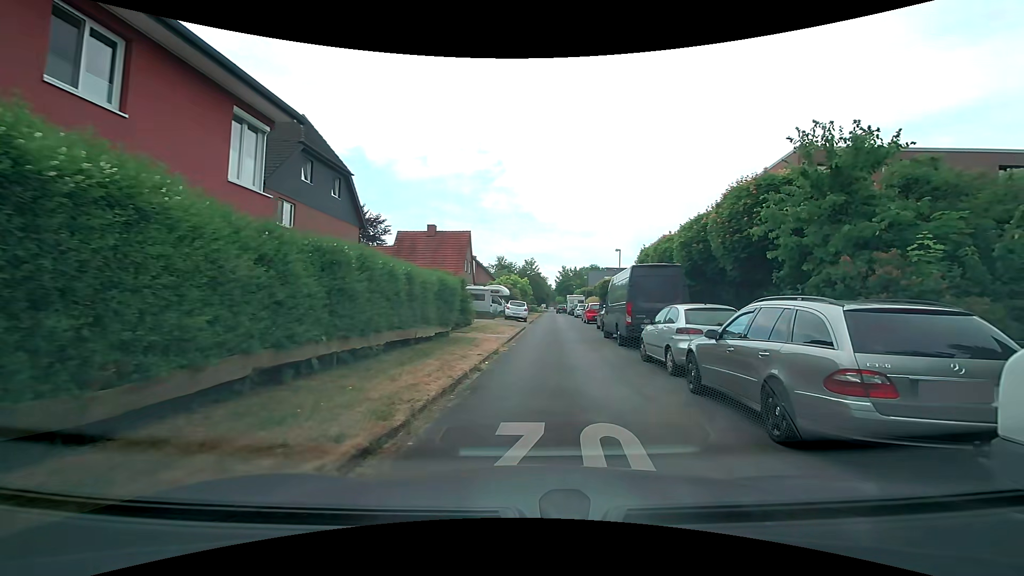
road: residential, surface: asphalt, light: Day
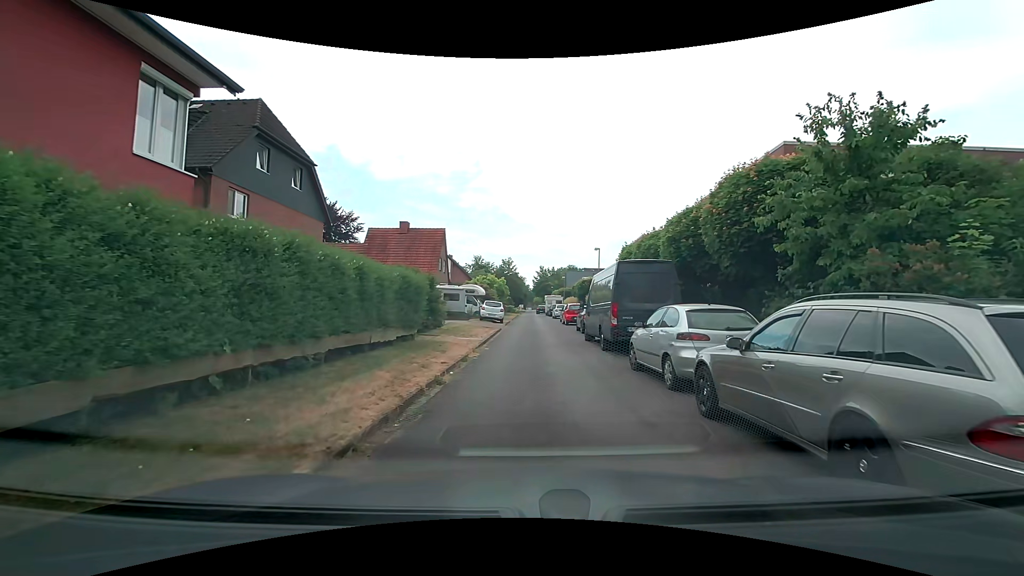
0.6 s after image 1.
(+0.1, +1.8) m; +1°
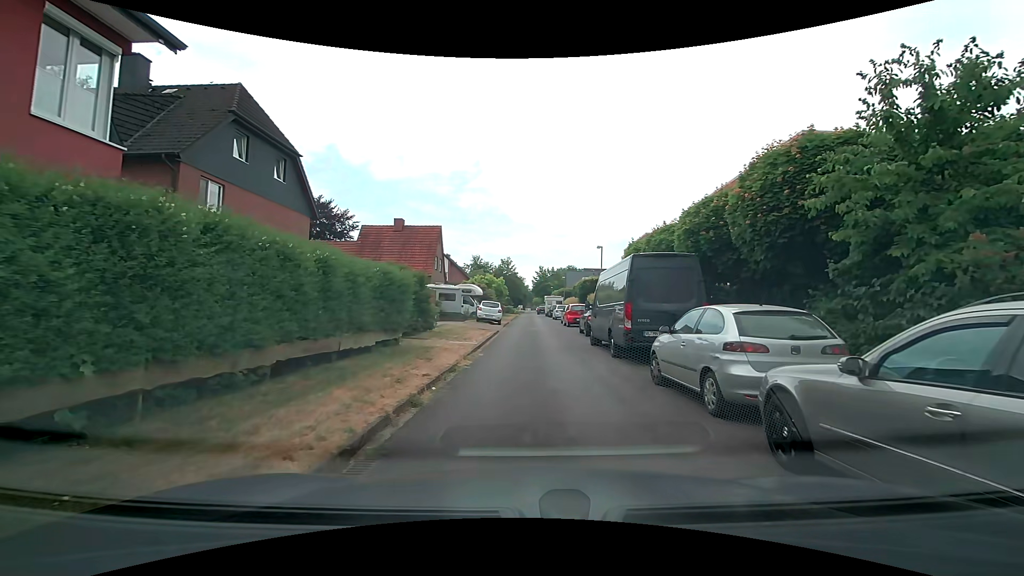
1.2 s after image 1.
(0.0, +2.0) m; +1°
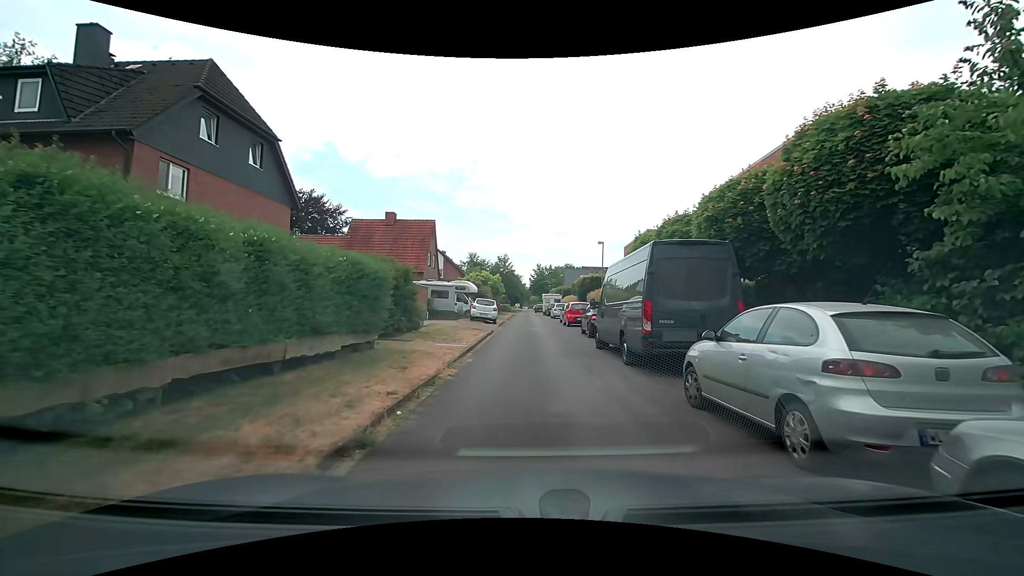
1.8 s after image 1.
(0.0, +2.2) m; +1°
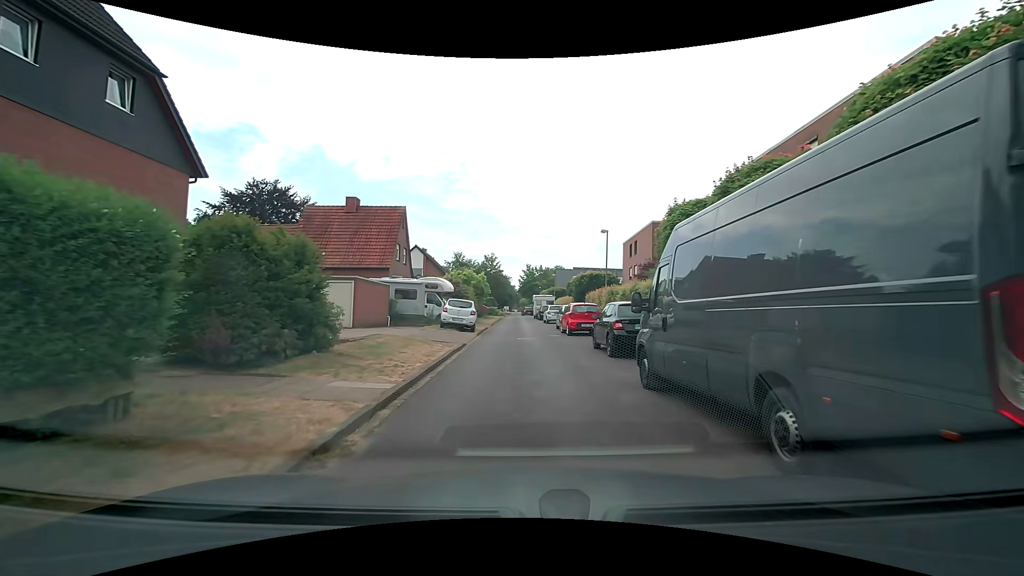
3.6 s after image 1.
(+0.1, +7.6) m; +1°
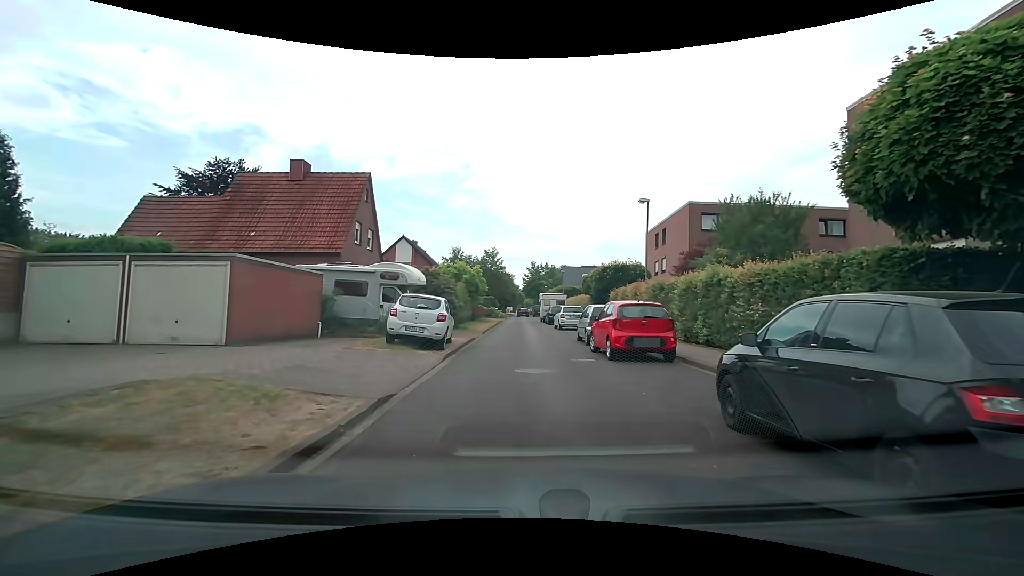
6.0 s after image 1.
(0.0, +10.1) m; +1°
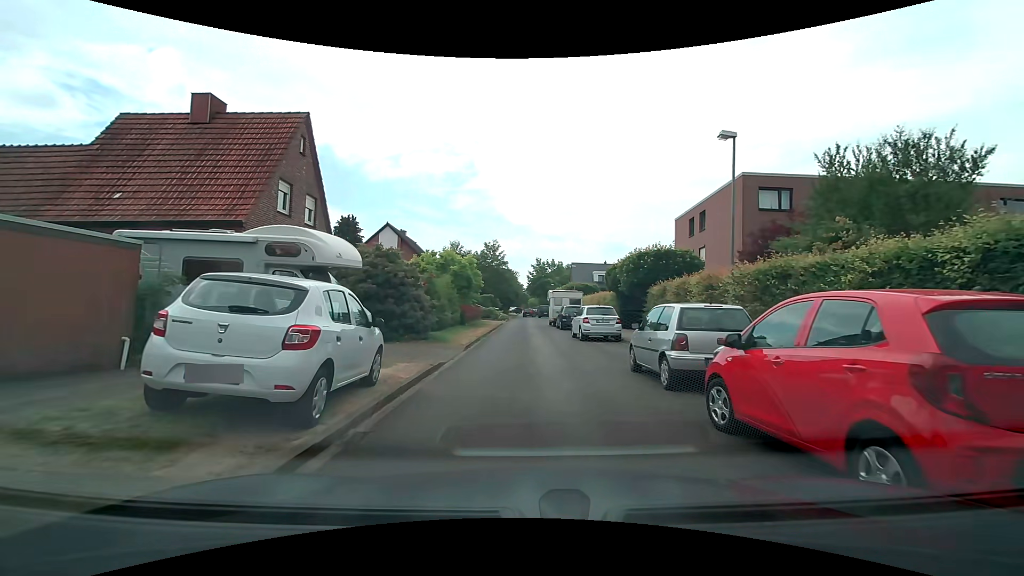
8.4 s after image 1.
(-0.3, +9.3) m; -1°
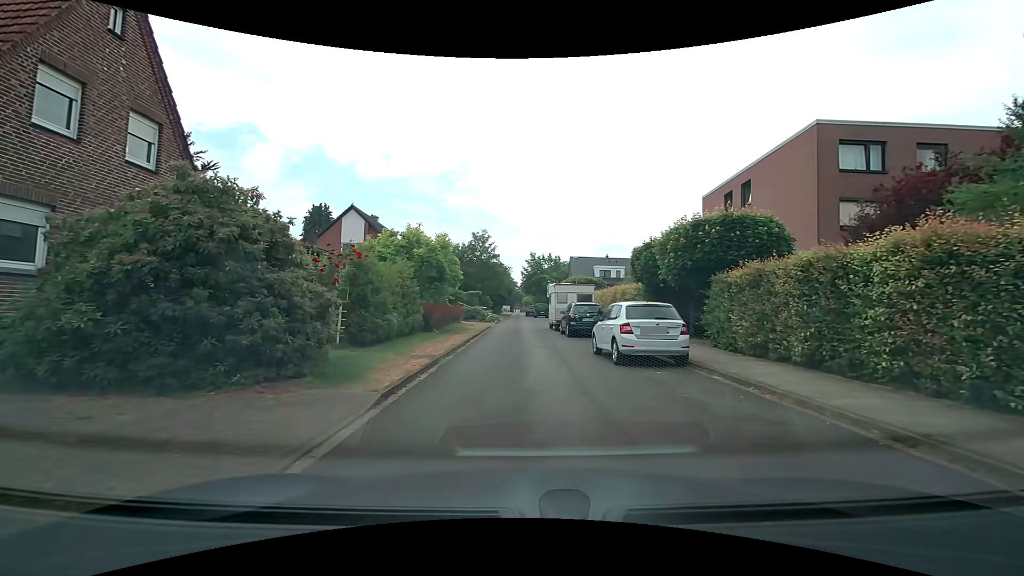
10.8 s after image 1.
(-0.1, +9.0) m; -1°
